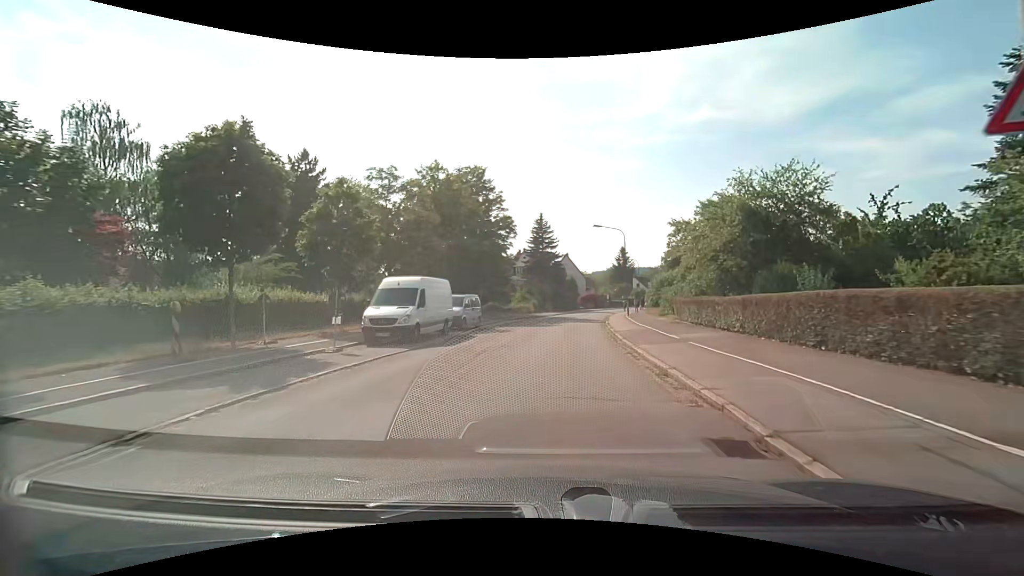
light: Day
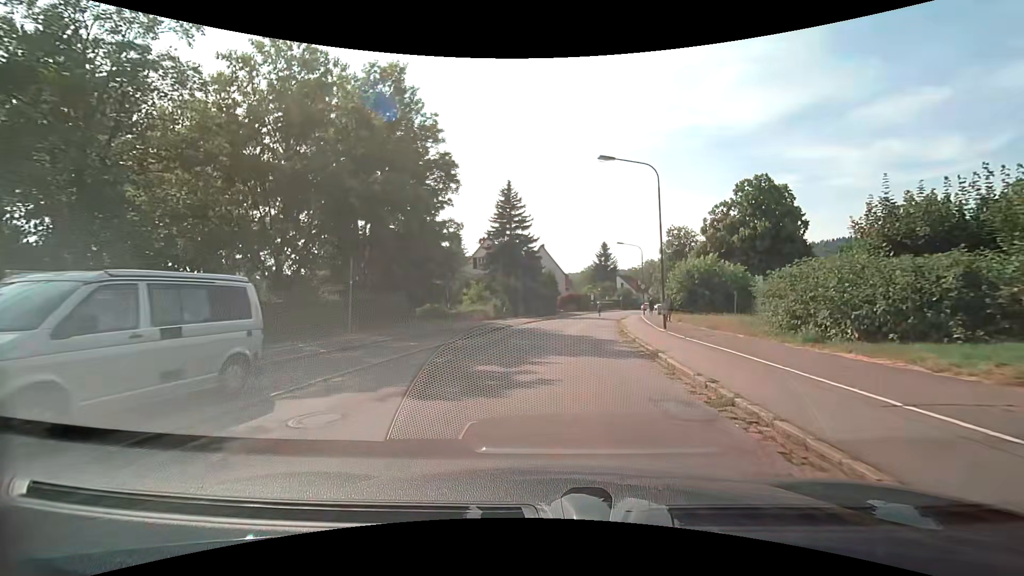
(+0.6, +21.5) m; +3°
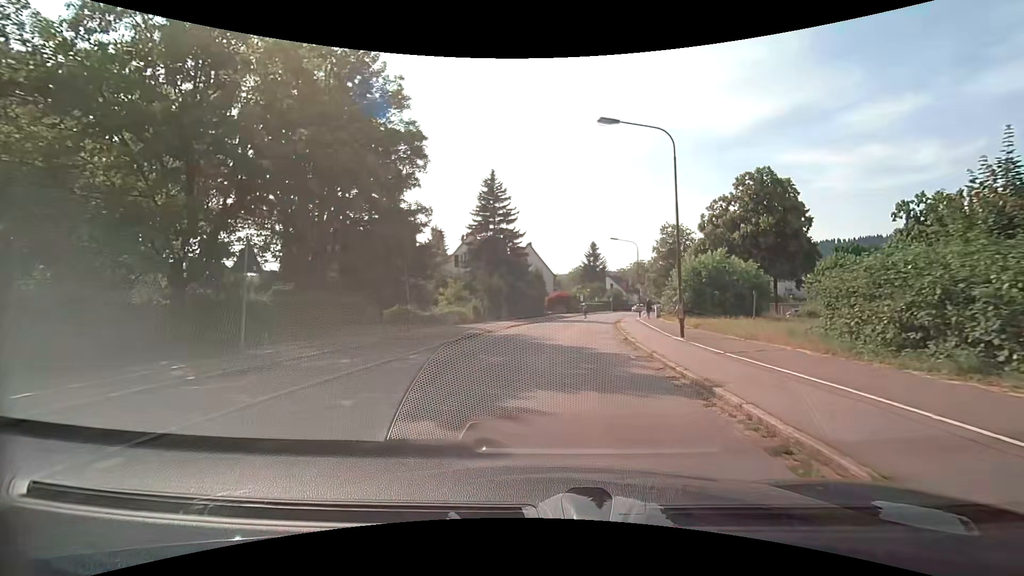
(0.0, +5.0) m; +1°
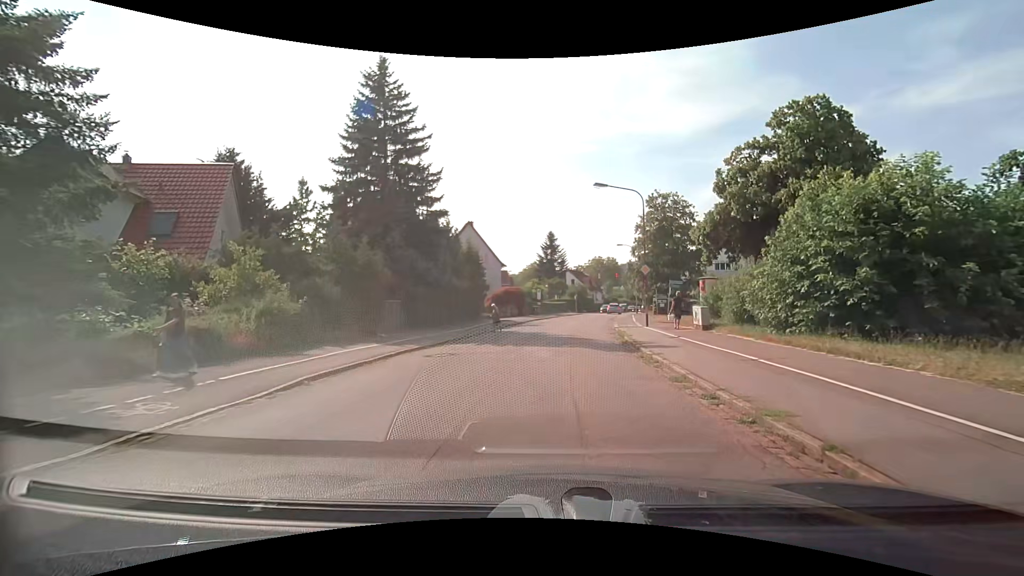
(+1.2, +23.1) m; +2°
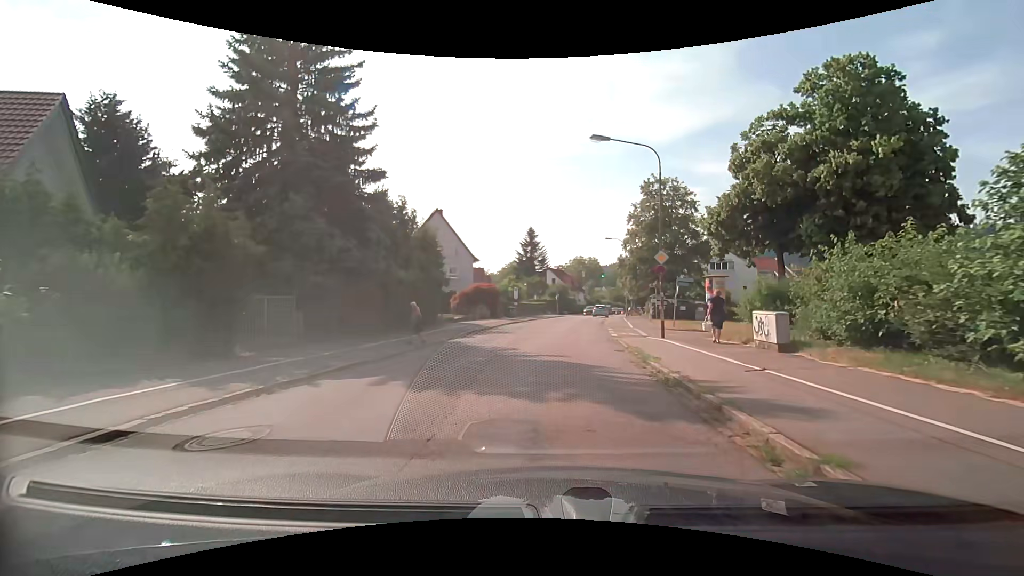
(+0.6, +8.3) m; +6°
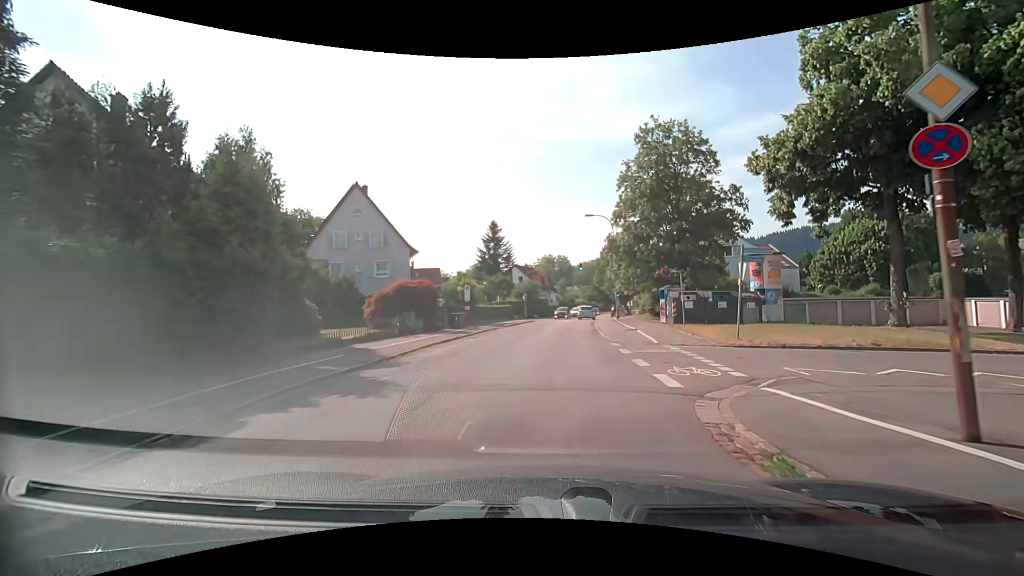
(+0.5, +15.3) m; +4°
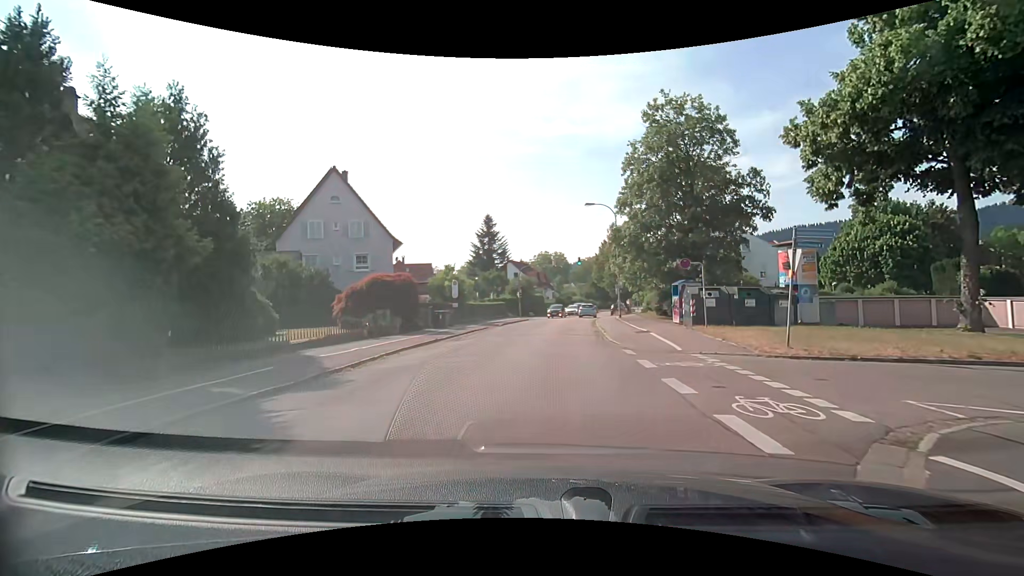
(0.0, +3.9) m; 0°
